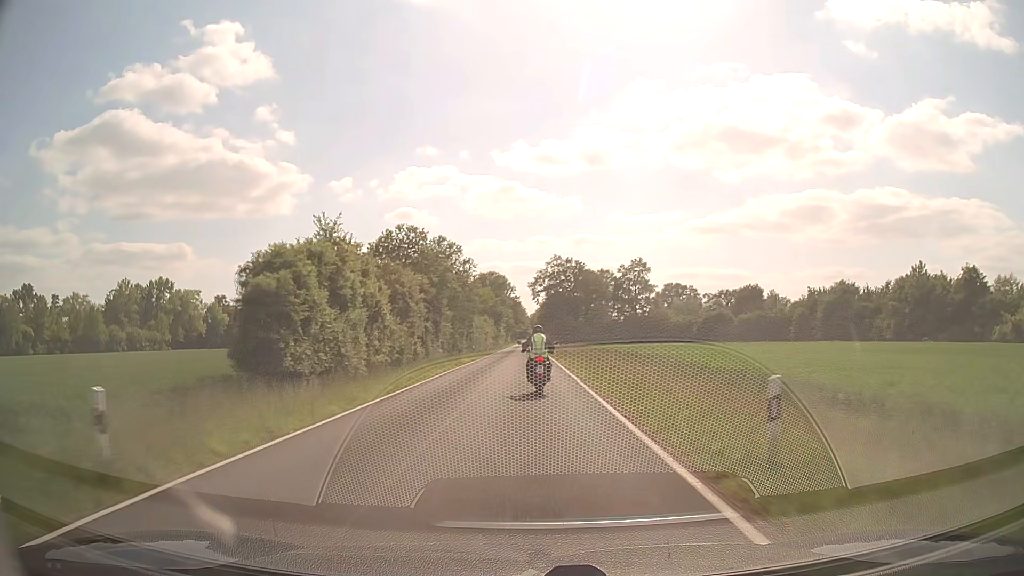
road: secondary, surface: asphalt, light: Day
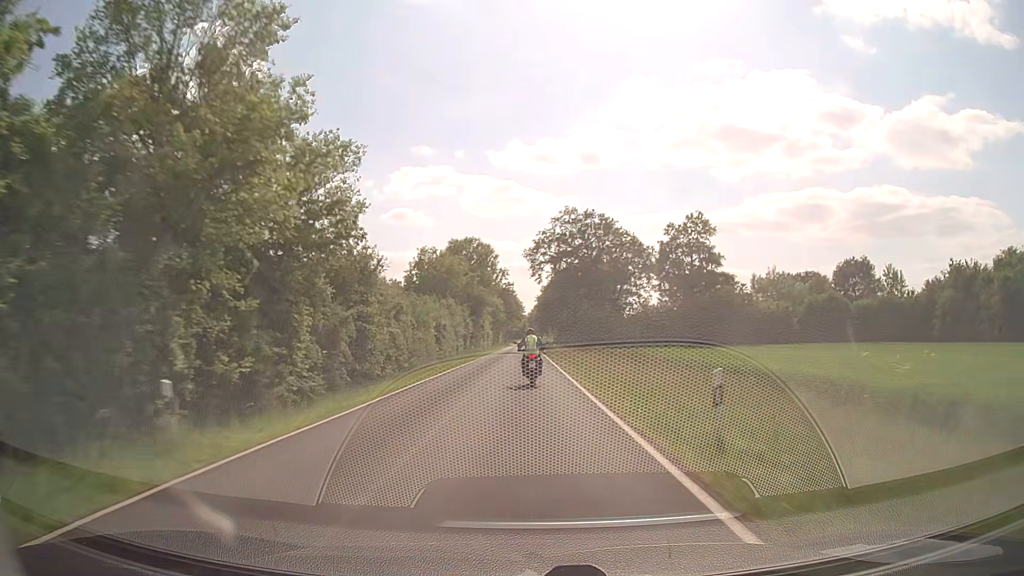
(+0.1, +48.4) m; 0°
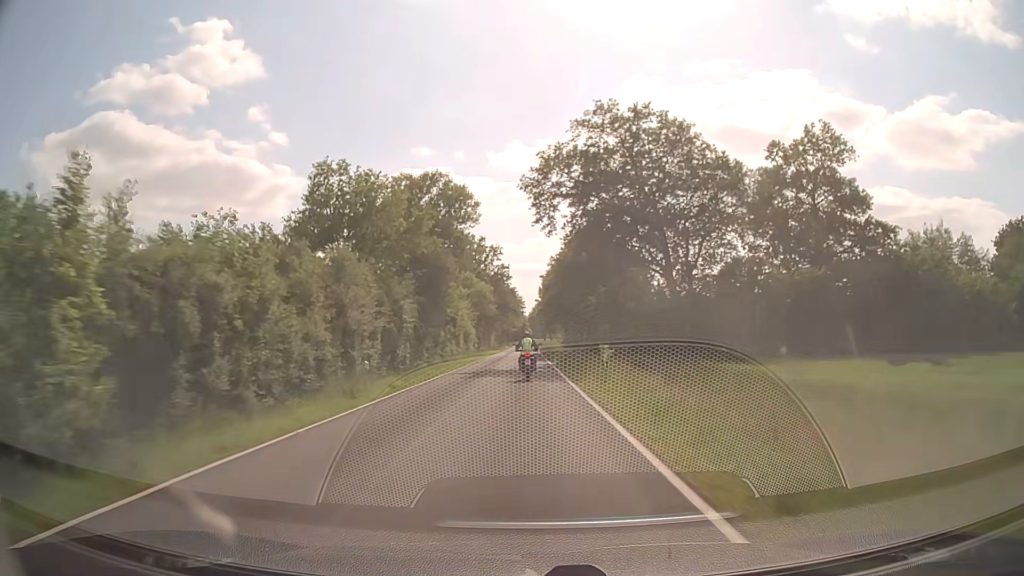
(0.0, +38.2) m; 0°
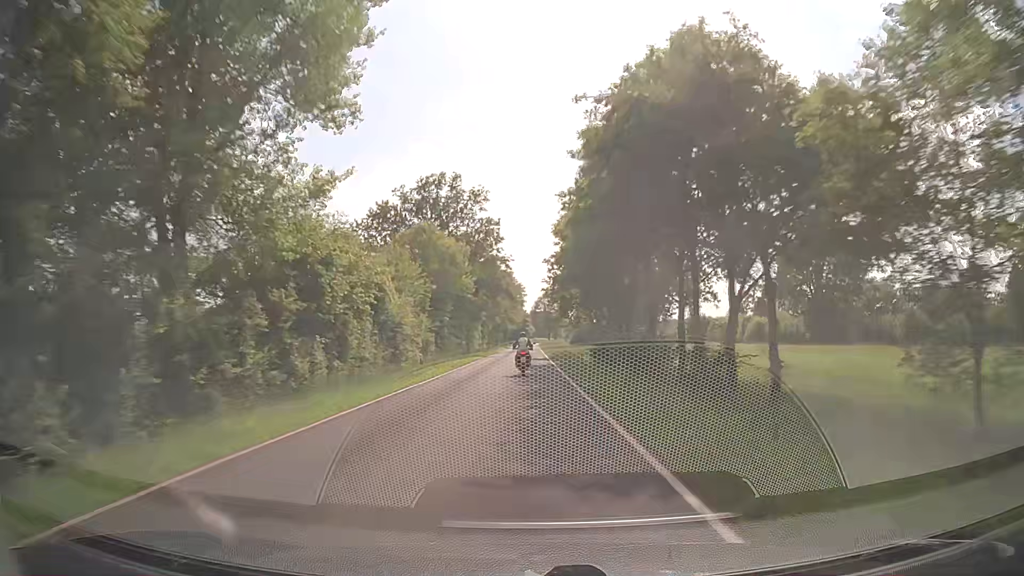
(-0.1, +40.3) m; 0°
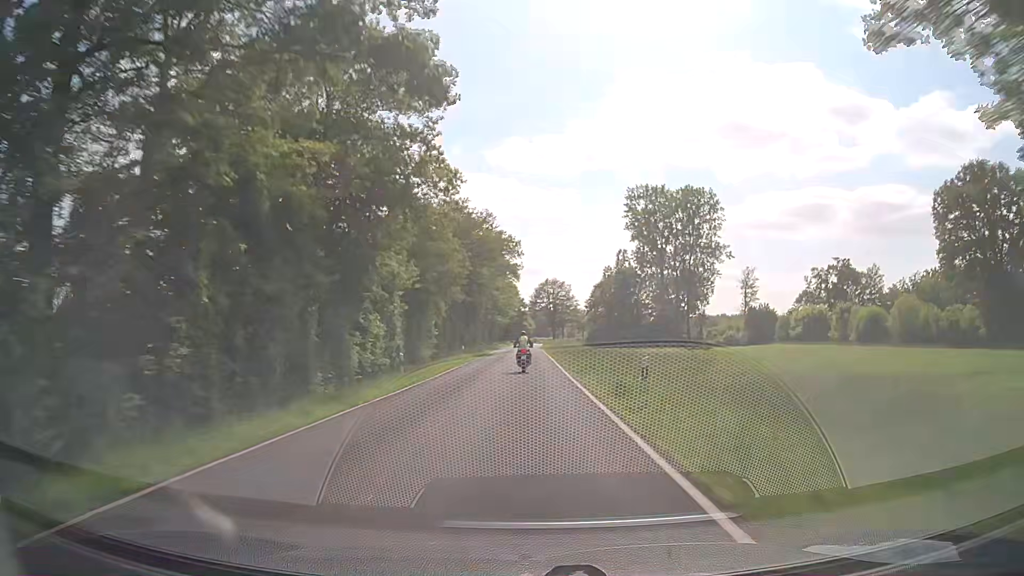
(+0.2, +55.8) m; 0°
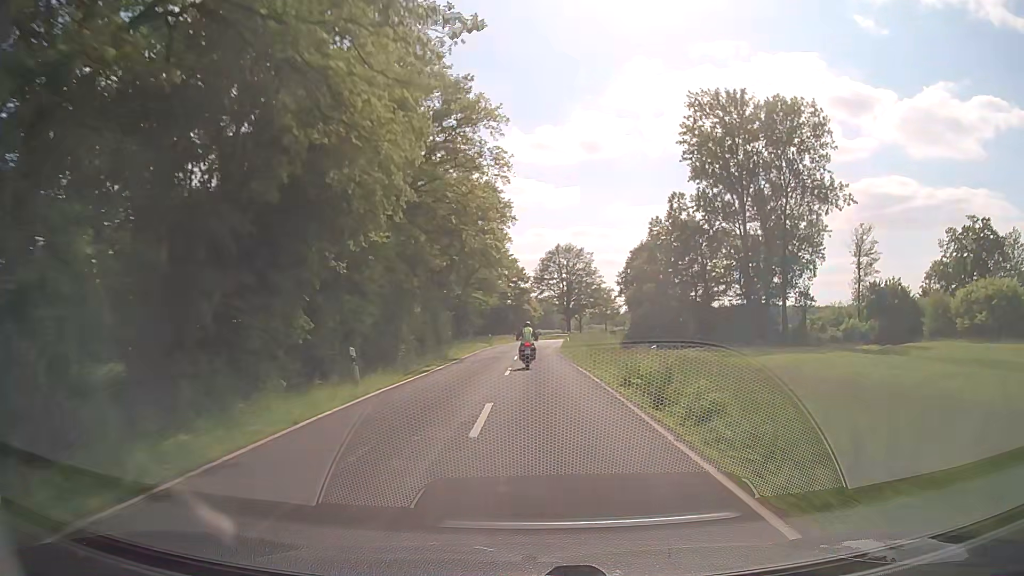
(-0.3, +55.2) m; 0°
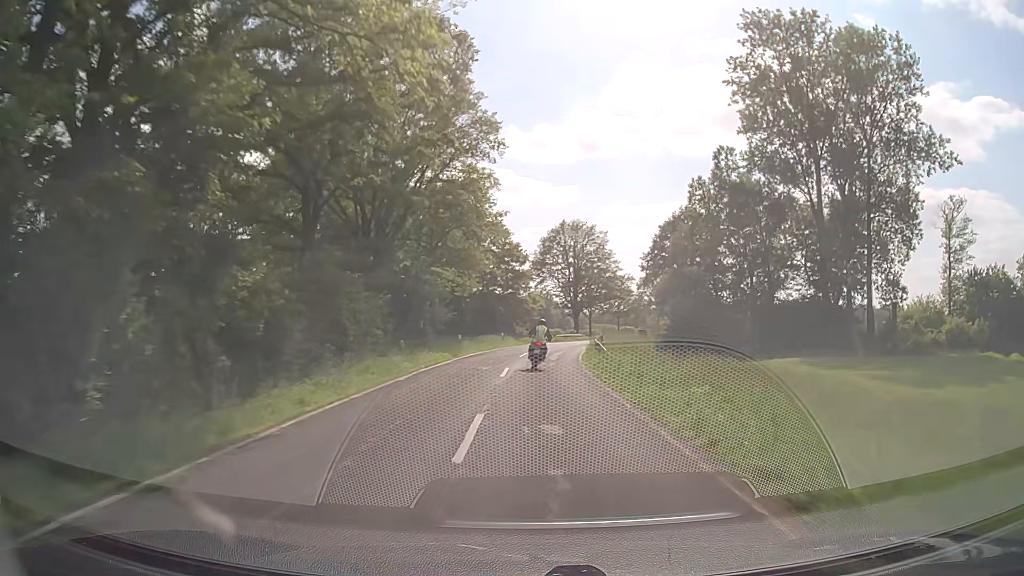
(0.0, +25.4) m; 0°
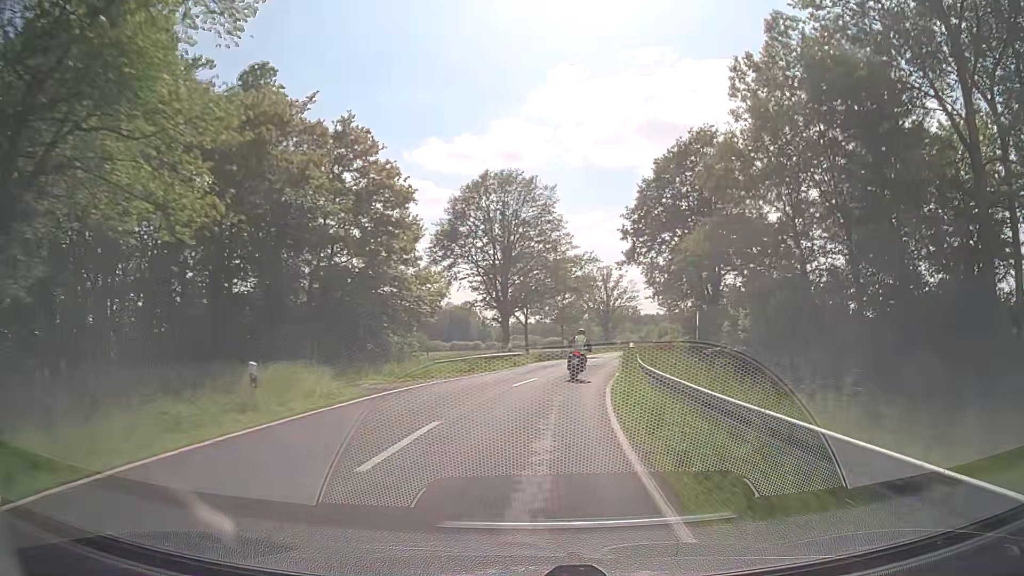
(+1.3, +36.1) m; +6°
(0, +10) (+1, +20) (+3, +30) (+4, +40) (+6, +50) (+8, +59) (+10, +69) (+12, +79) (+14, +89) (+16, +99) m
